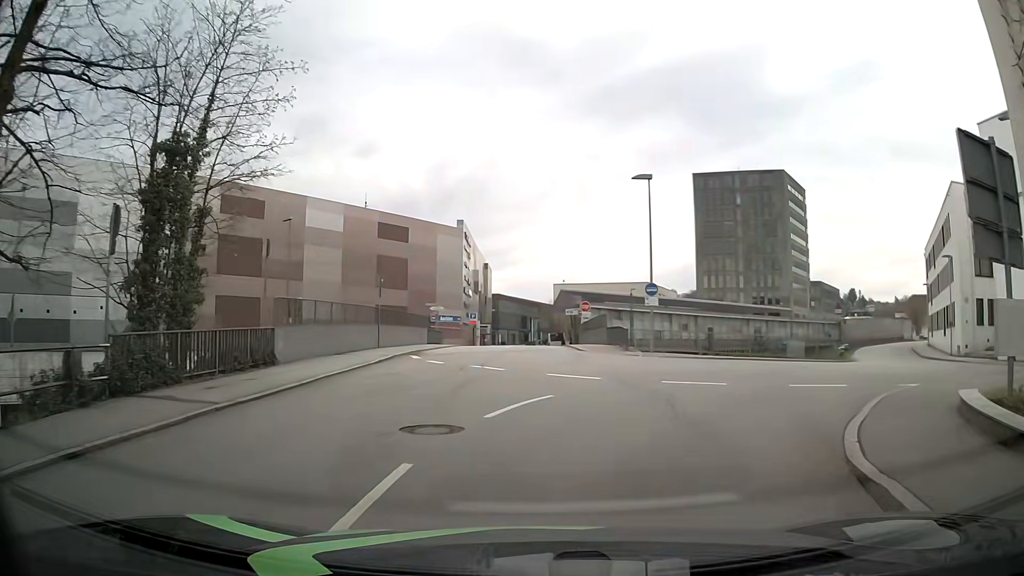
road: residential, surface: asphalt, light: Day
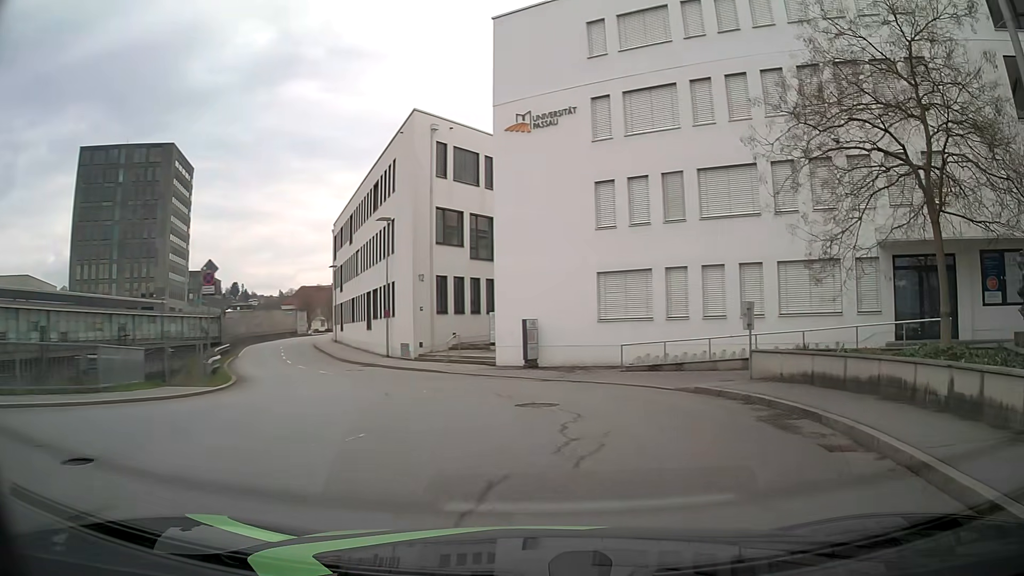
(+6.7, +16.3) m; +53°
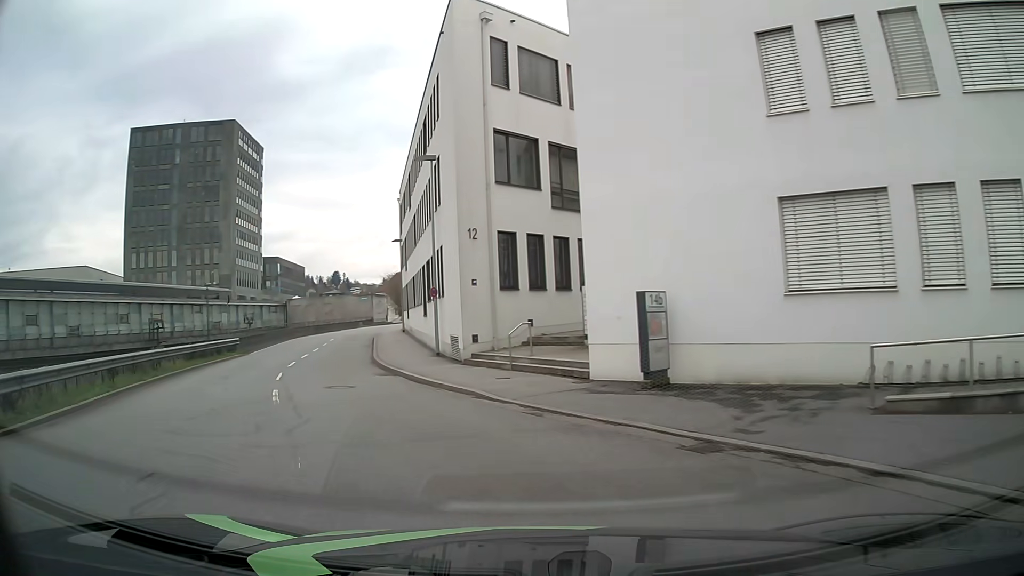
(+0.1, +12.7) m; -9°
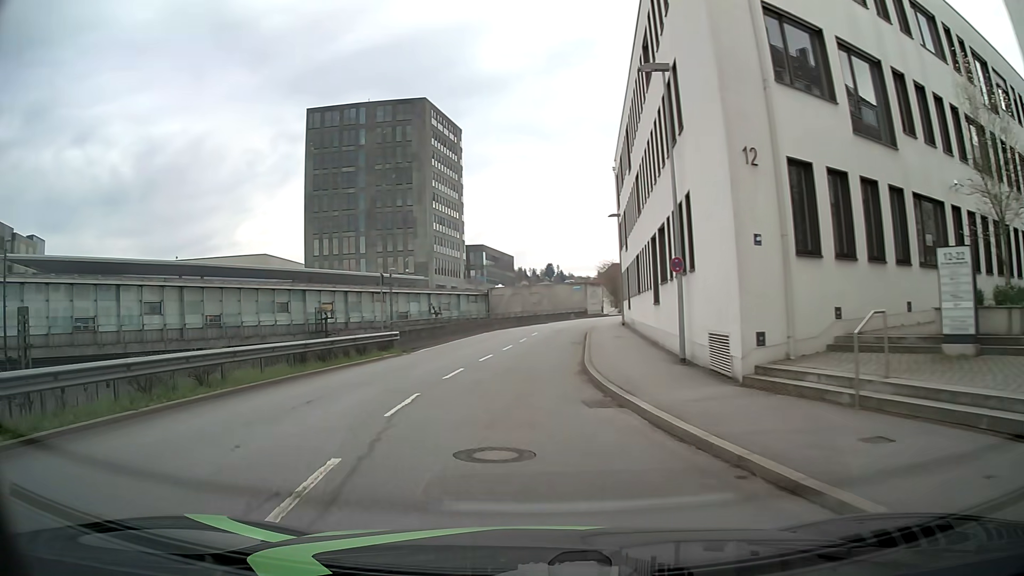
(-1.4, +9.3) m; -18°
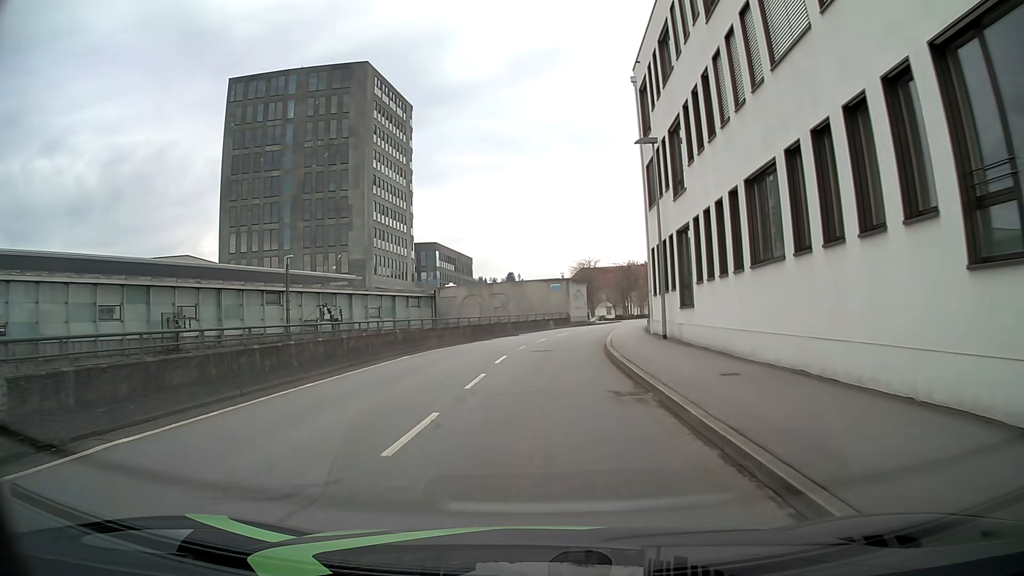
(-0.2, +21.1) m; +4°
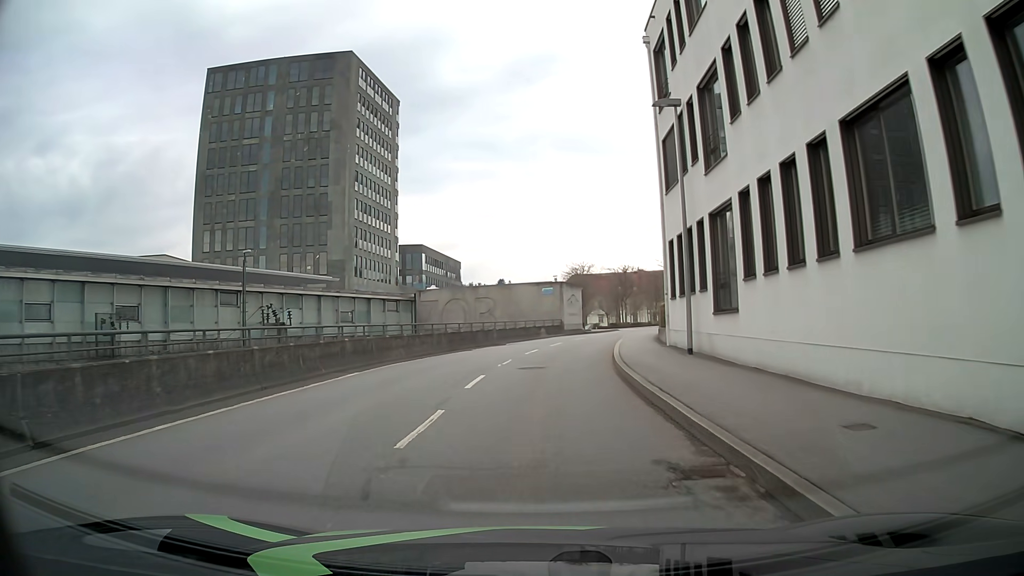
(+0.1, +5.5) m; +3°
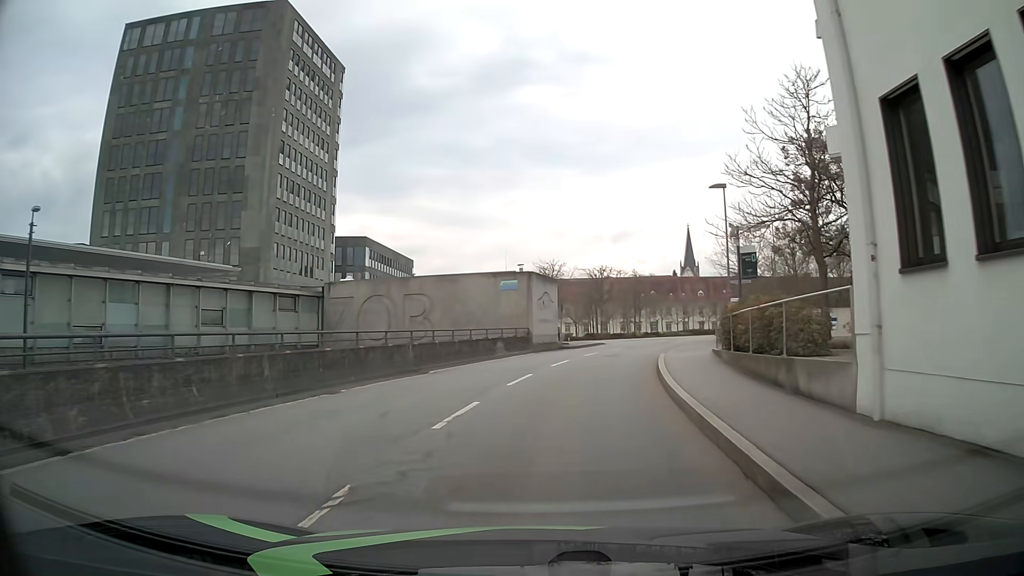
(-0.3, +16.5) m; 0°
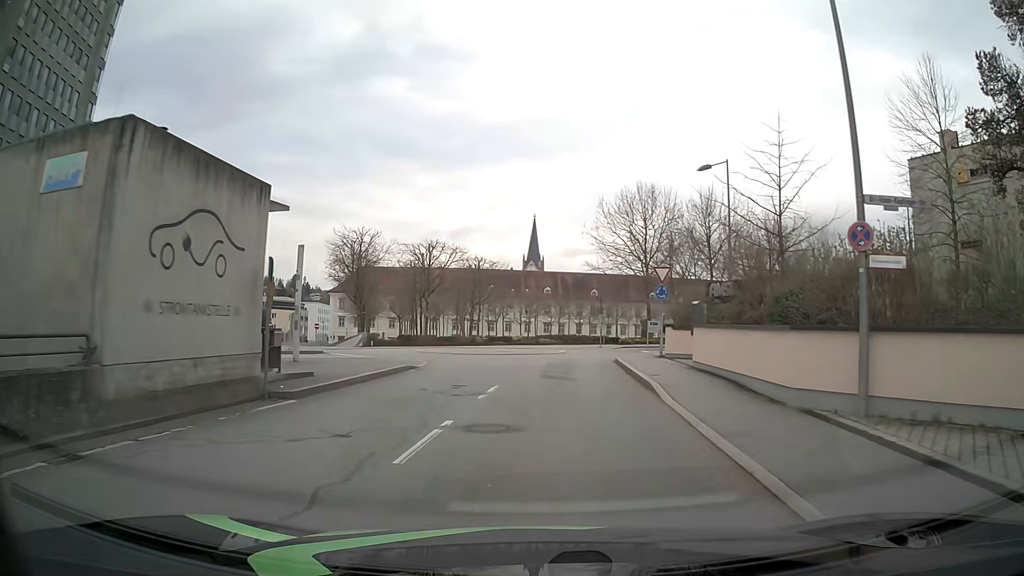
(+3.5, +25.6) m; +16°
